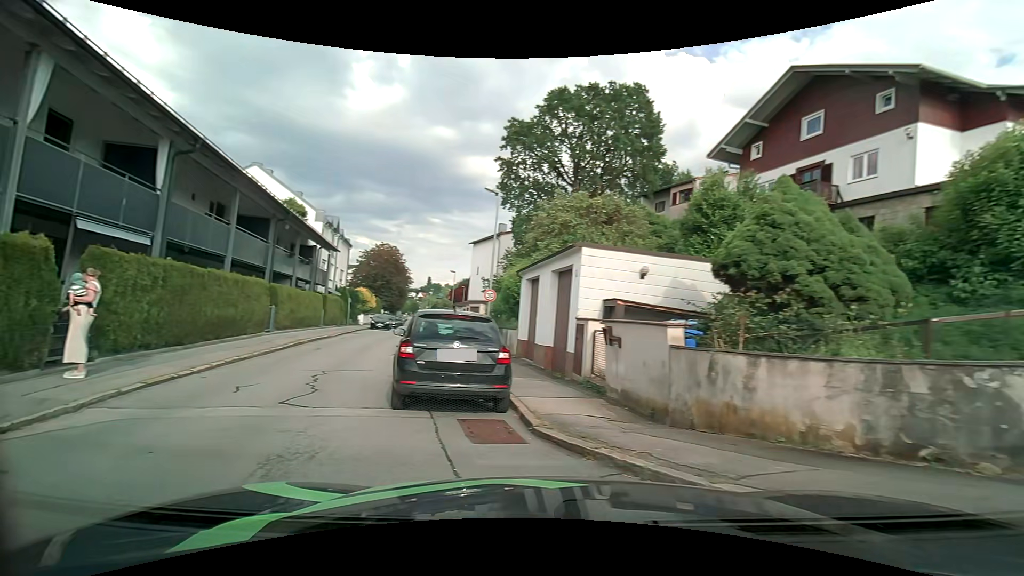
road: residential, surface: asphalt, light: Day
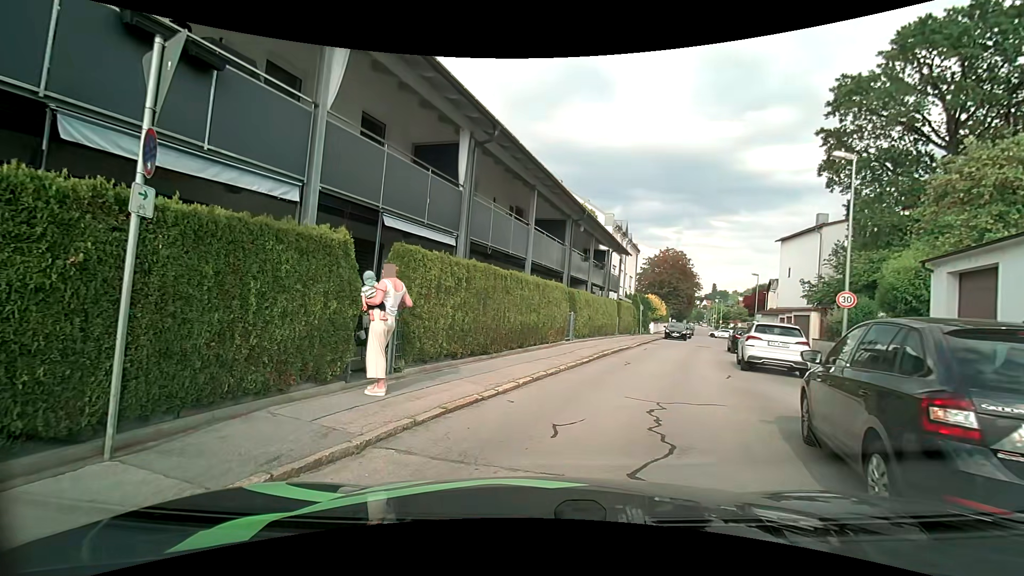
(-1.3, +3.4) m; -35°
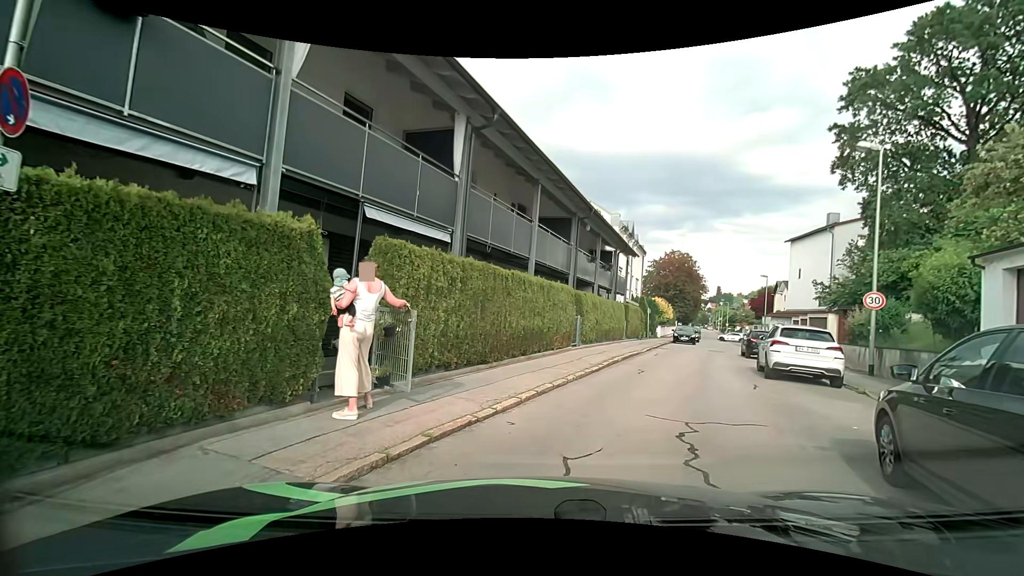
(0.0, +1.2) m; 0°
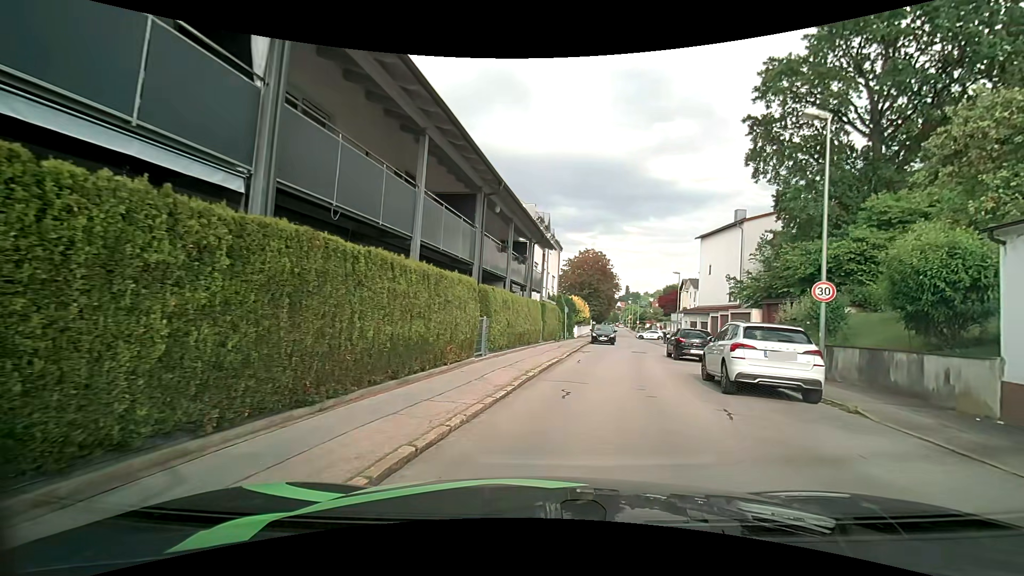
(+0.4, +4.3) m; +11°
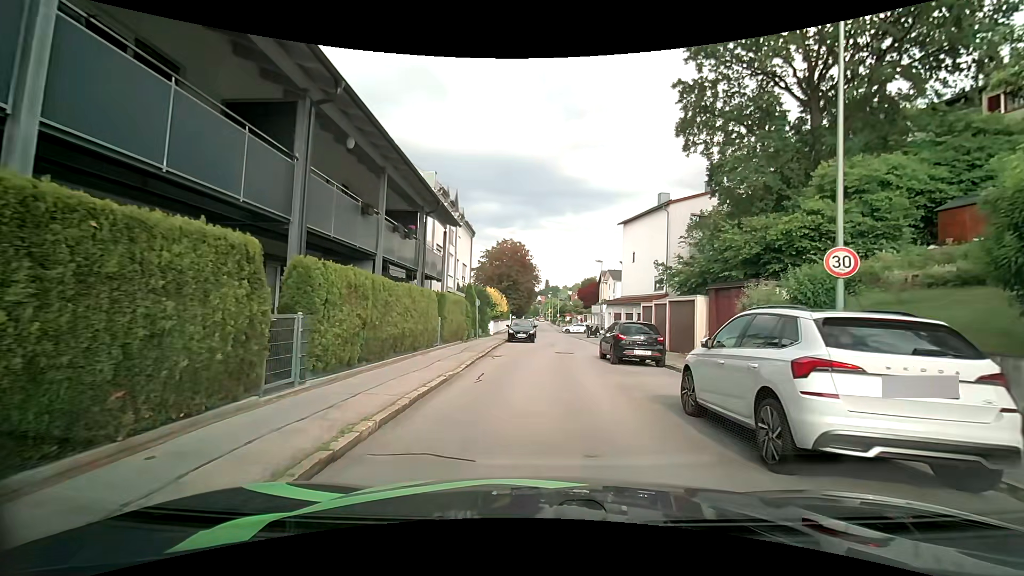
(+0.6, +6.3) m; +8°
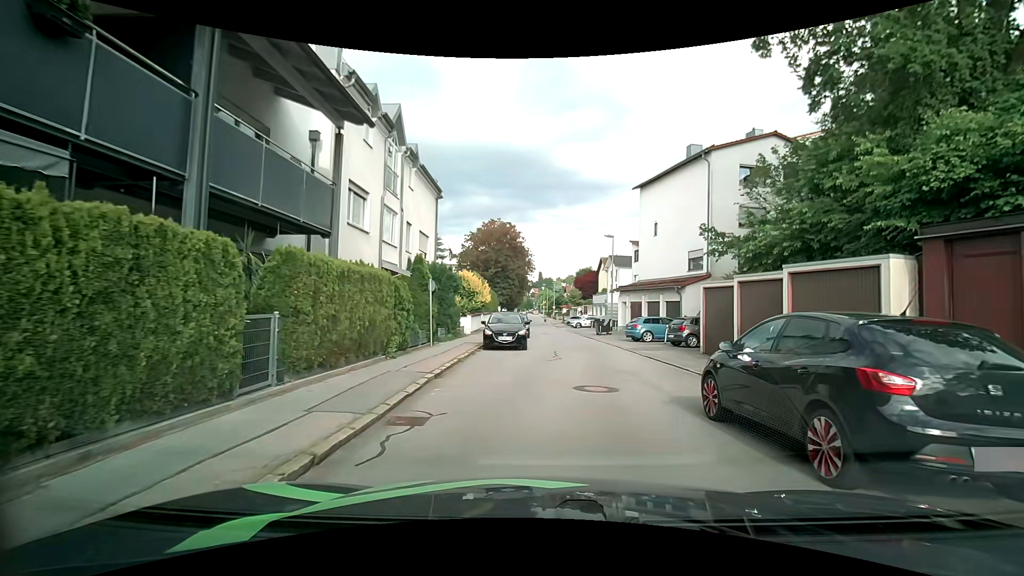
(-0.1, +12.1) m; 0°
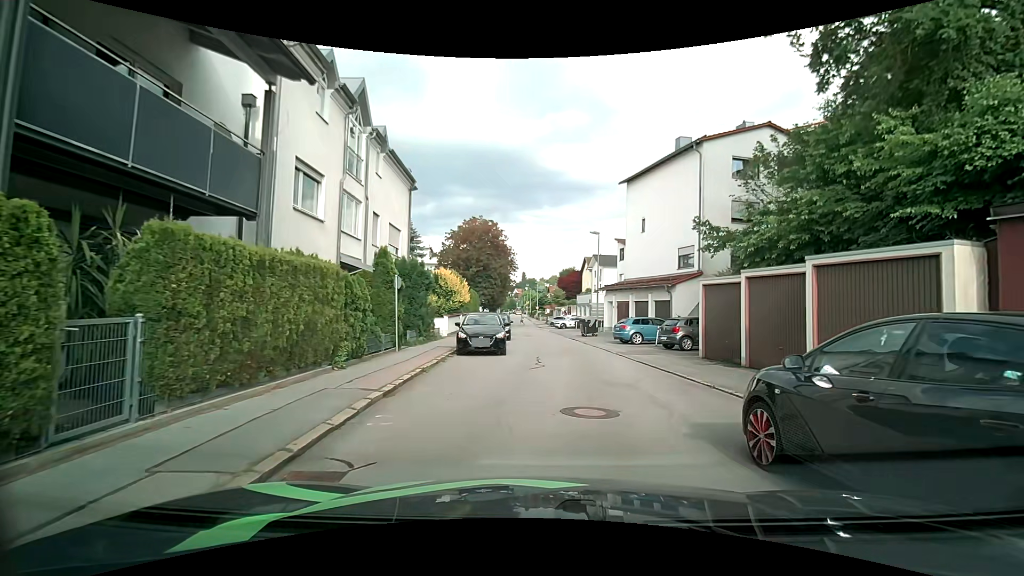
(0.0, +2.1) m; +2°
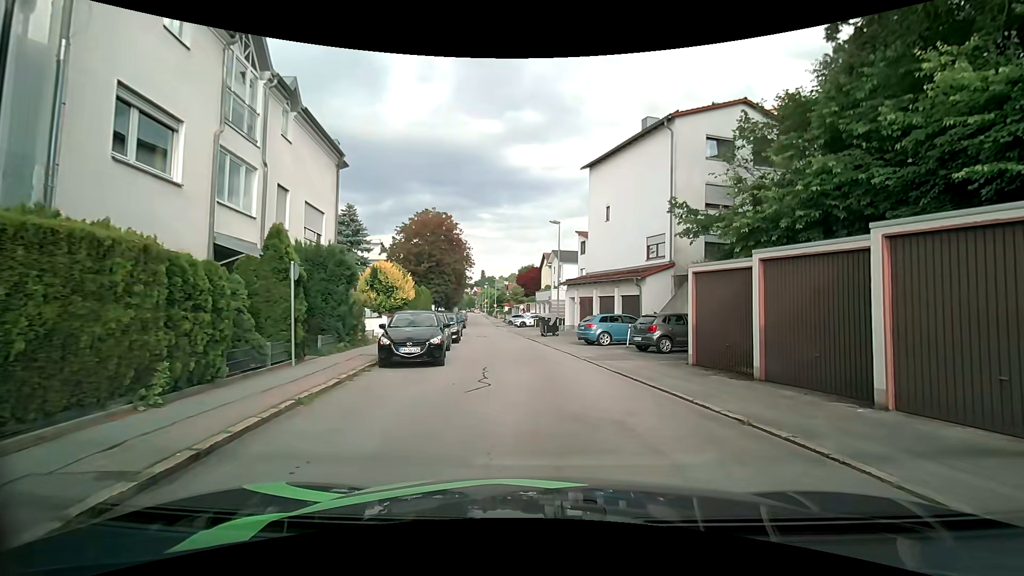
(+0.2, +3.9) m; +6°
(0, +10) (-1, +20) (-2, +30) (-4, +40) (-5, +50) (-7, +59) (-9, +69) (-10, +79) (-12, +89) (-13, +99) m
